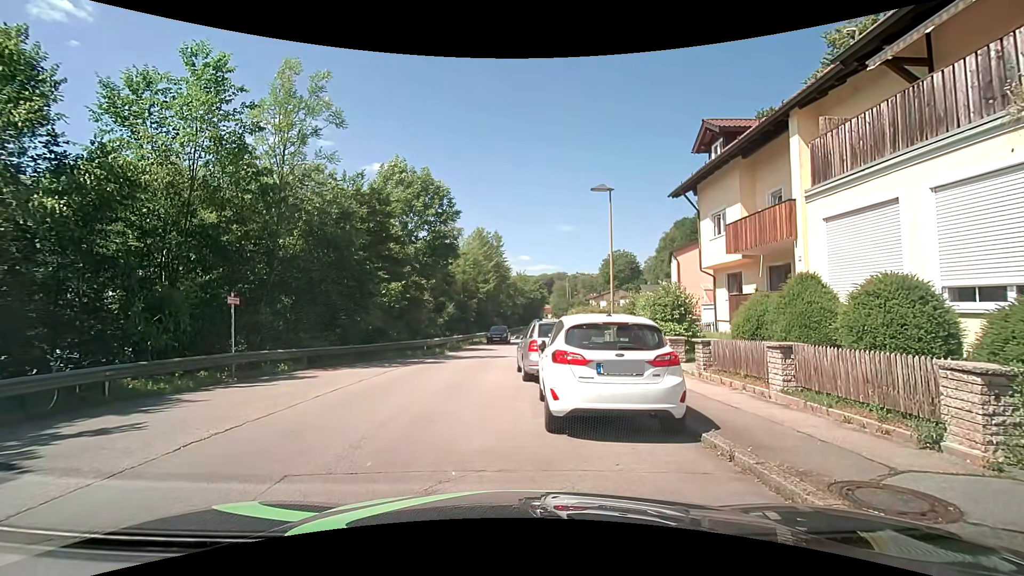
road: residential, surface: asphalt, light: Day
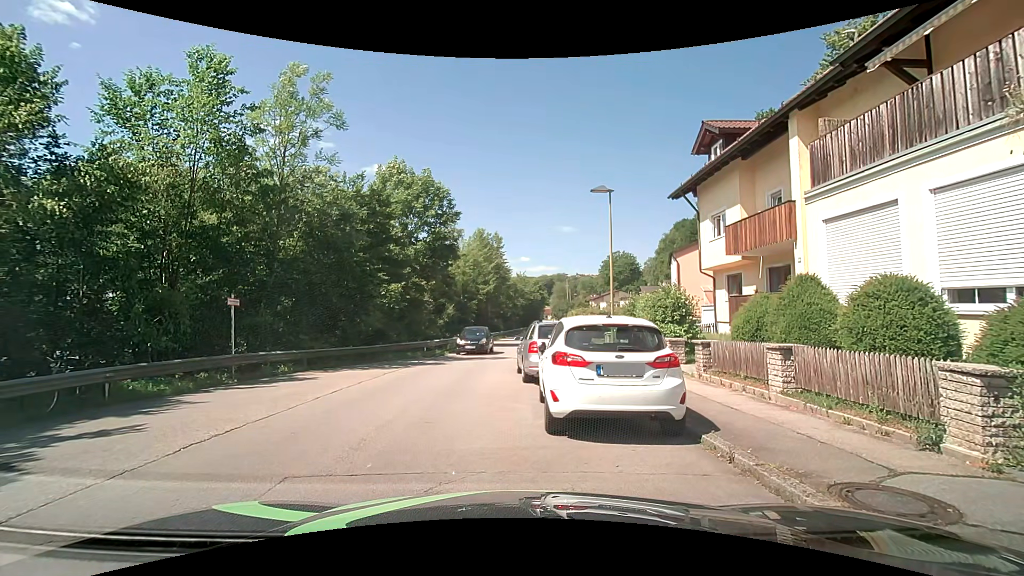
(0.0, +0.1) m; 0°
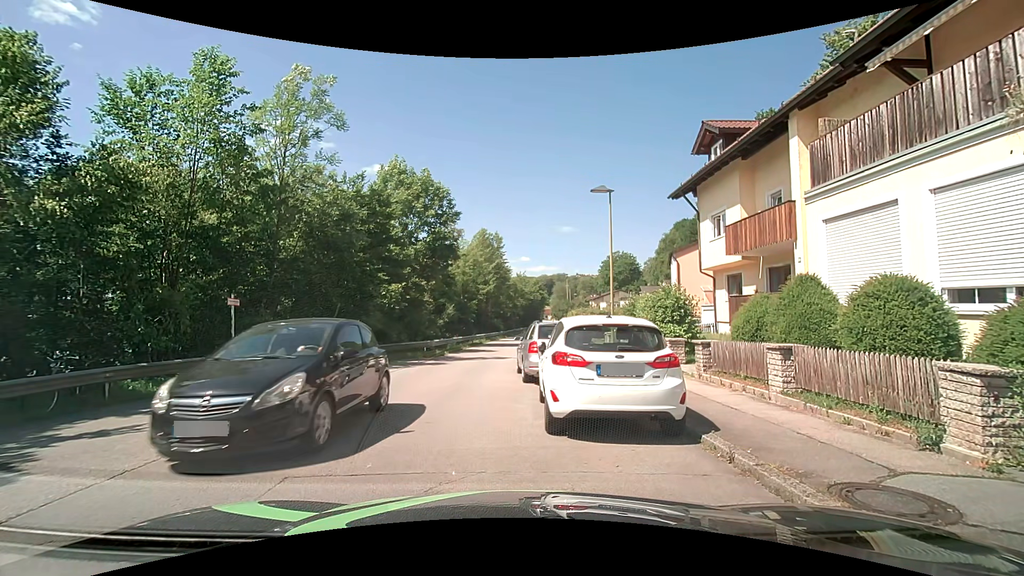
(0.0, 0.0) m; 0°
